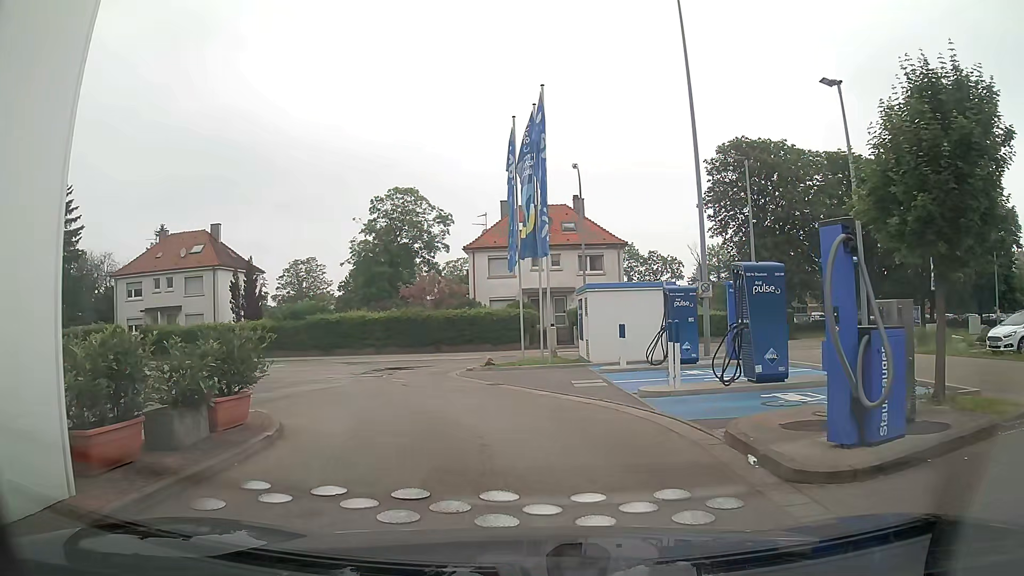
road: service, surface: asphalt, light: Day
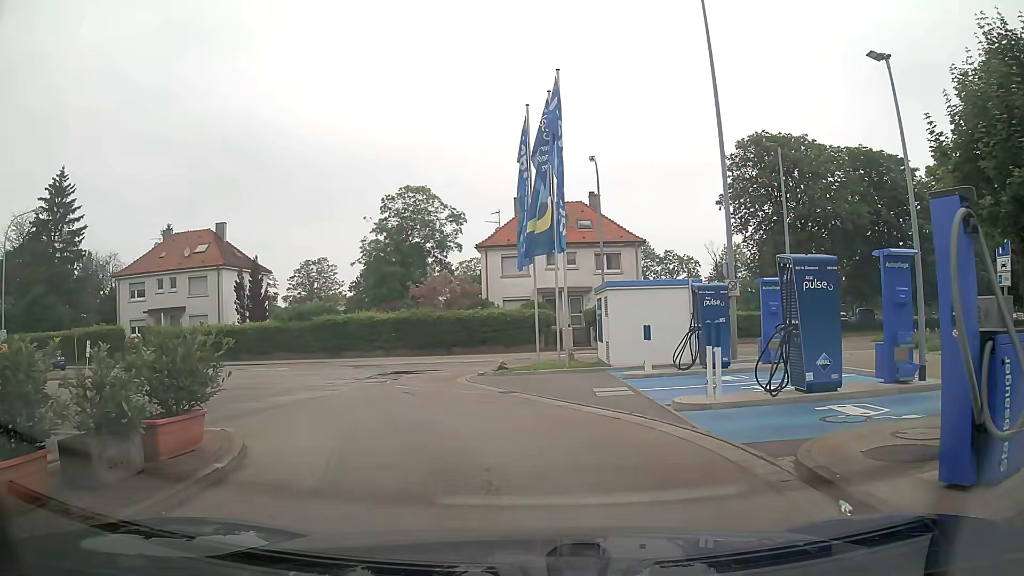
(0.0, +1.7) m; -2°
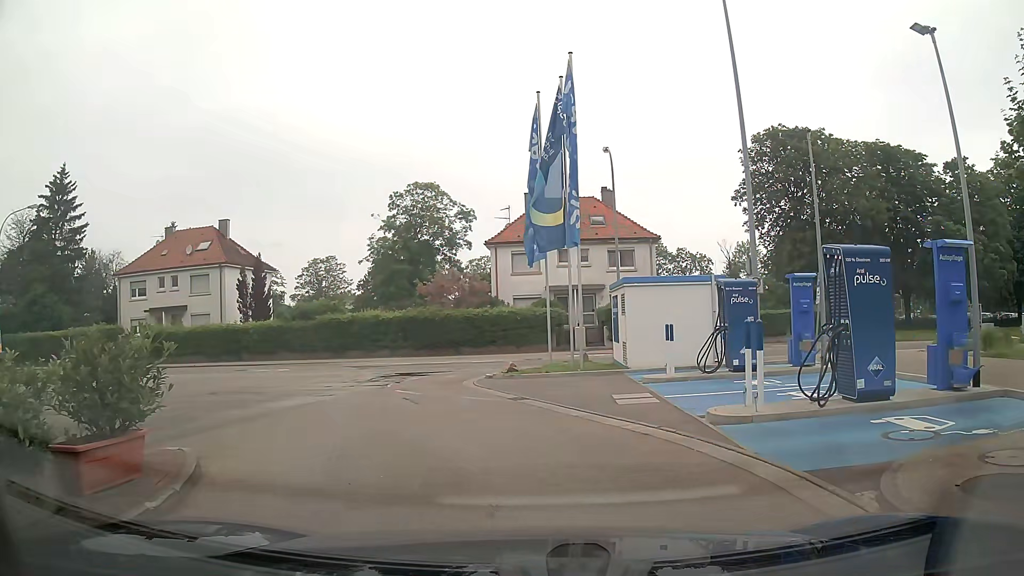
(0.0, +1.4) m; -2°
